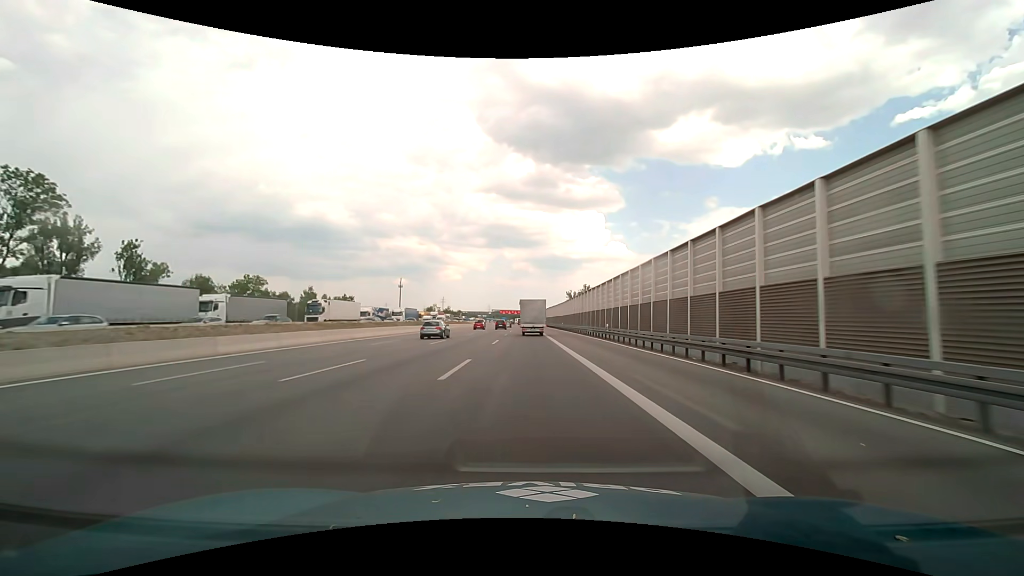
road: motorway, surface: asphalt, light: Day
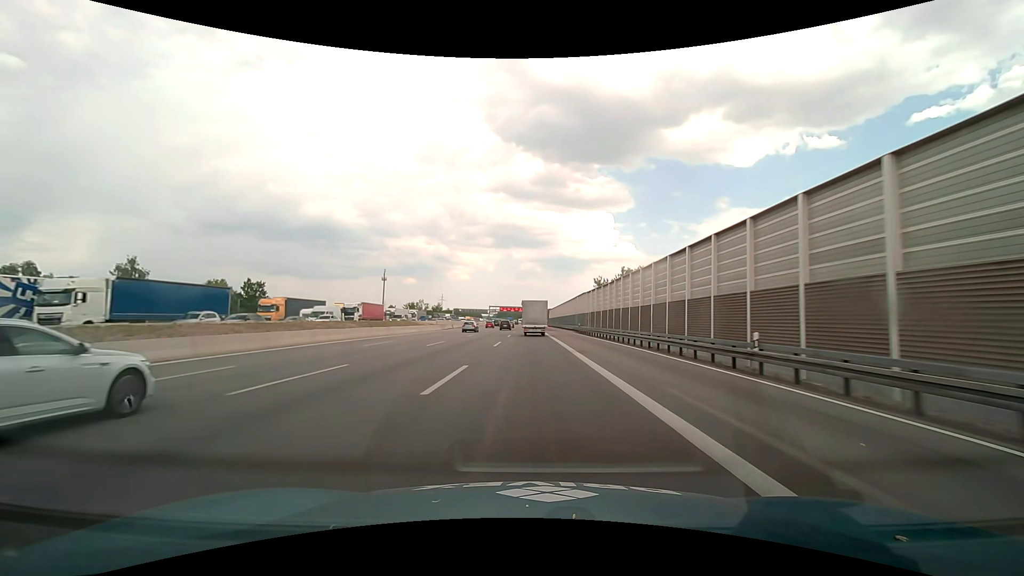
(-0.5, +74.6) m; -1°
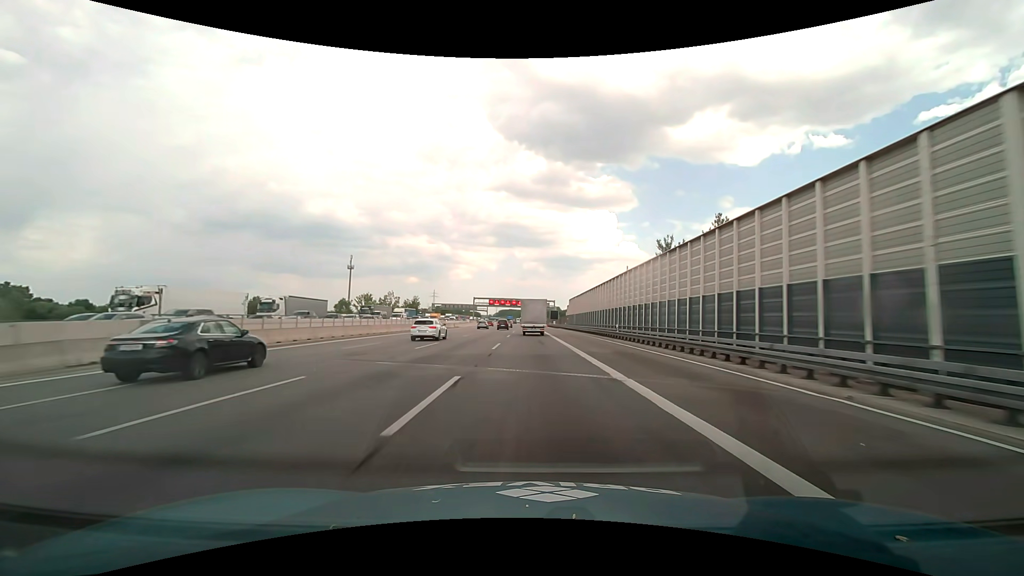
(-0.3, +75.7) m; 0°
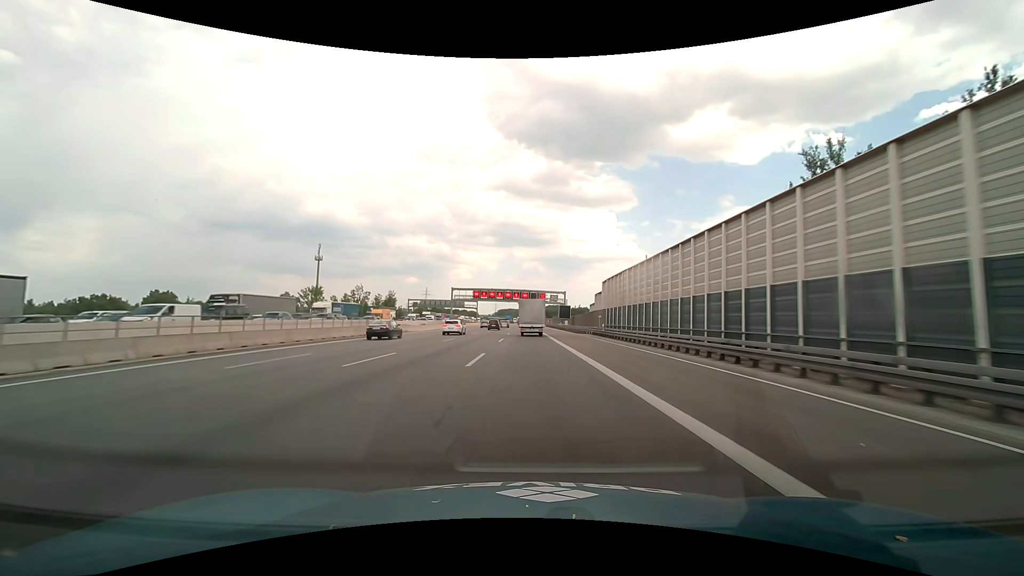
(0.0, +45.2) m; 0°
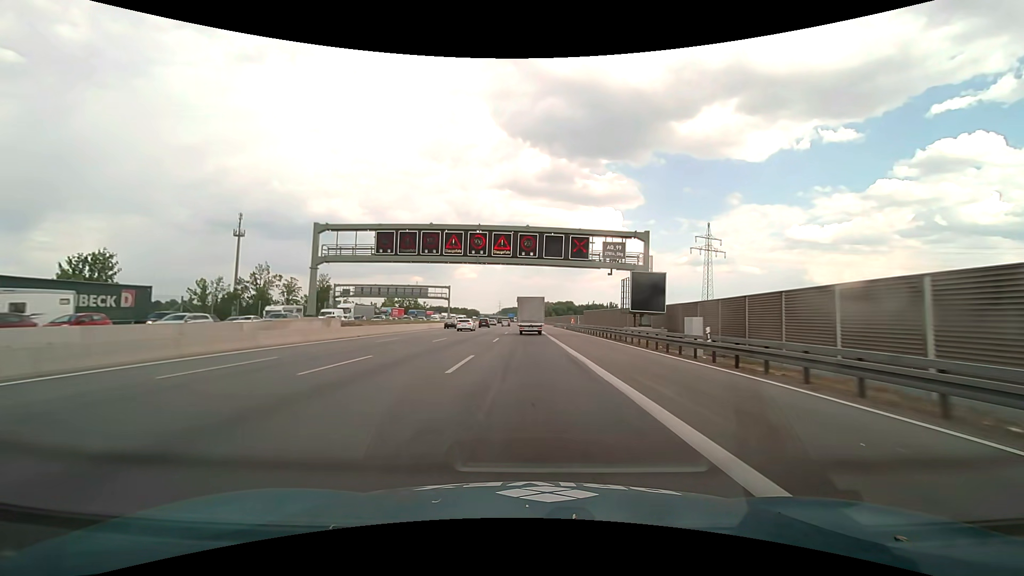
(-0.3, +74.7) m; -1°
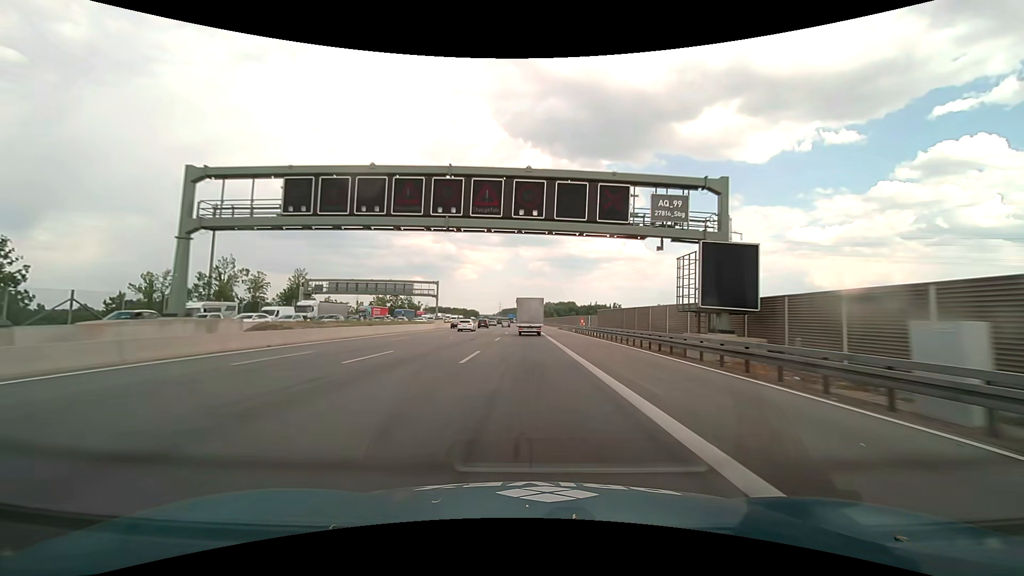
(0.0, +14.9) m; 0°
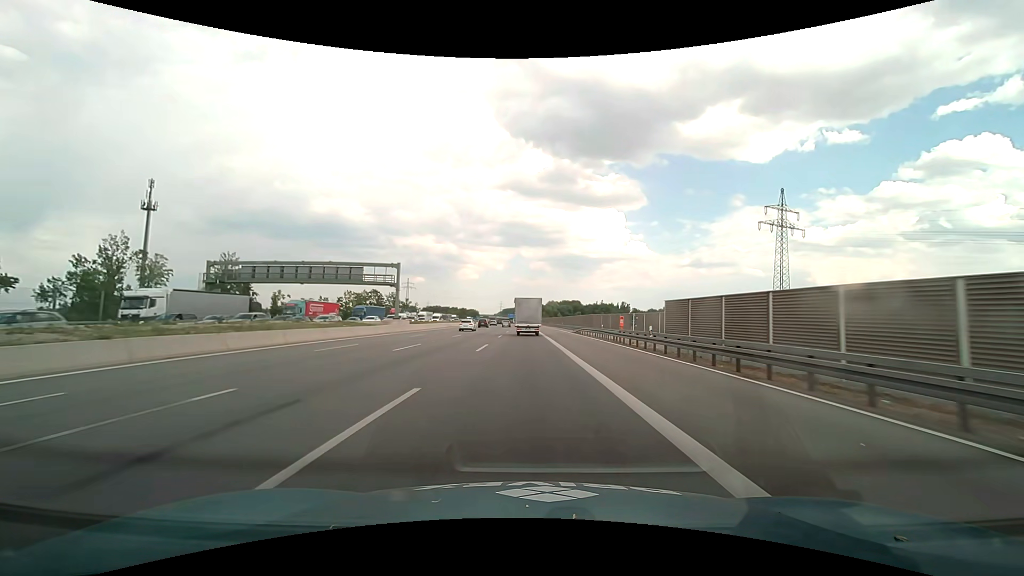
(0.0, +29.7) m; 0°
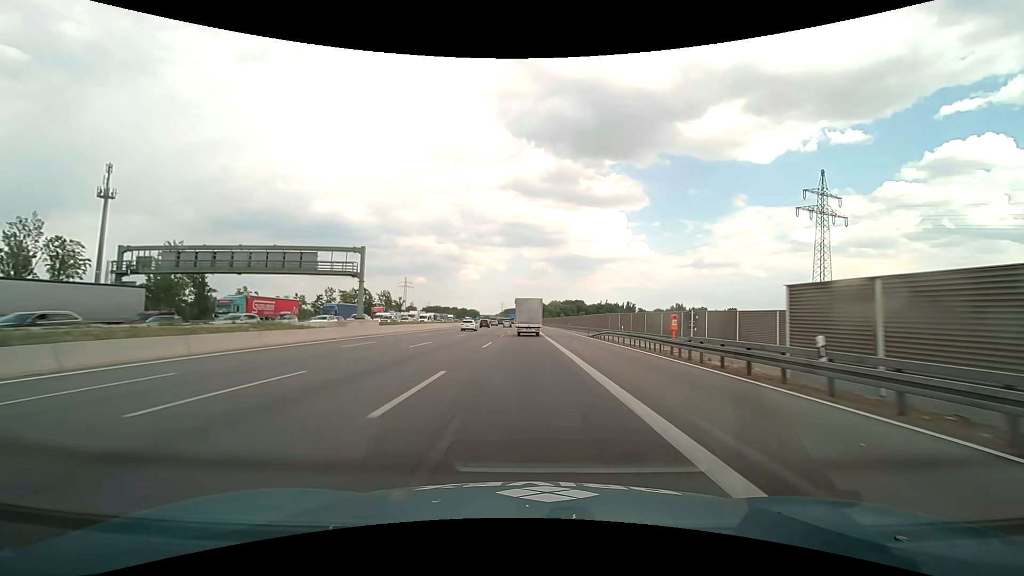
(0.0, +14.8) m; 0°
(0, +10) (0, +20) (0, +30) (0, +40) (0, +50) (0, +60) (0, +70) (0, +80) (0, +90) (-1, +100) m
